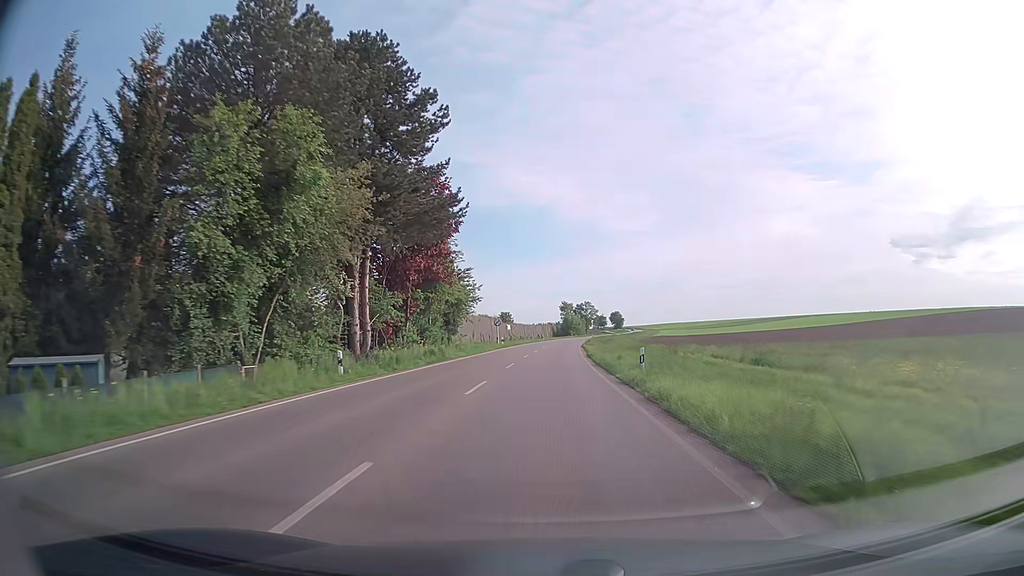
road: secondary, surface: asphalt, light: Day
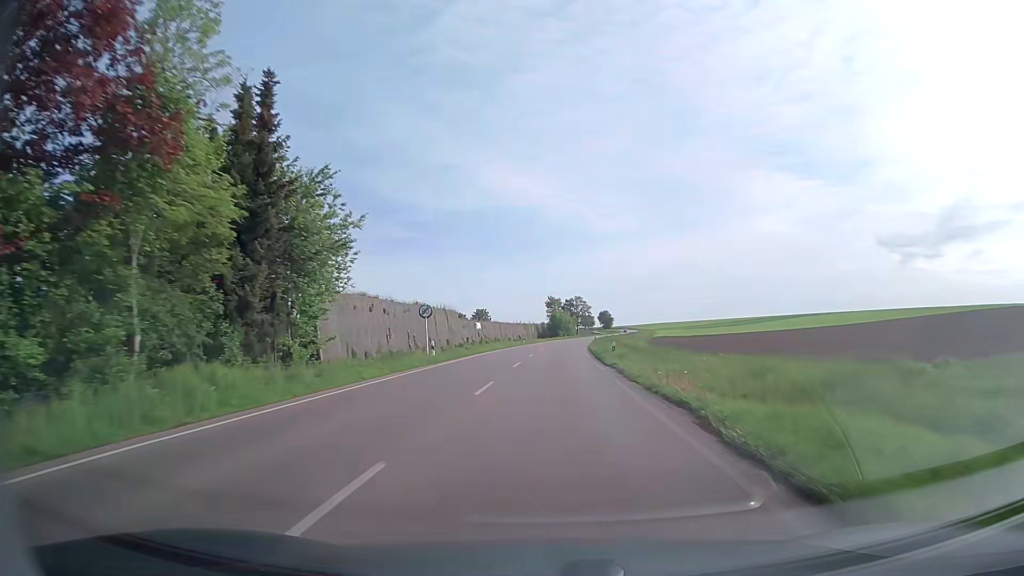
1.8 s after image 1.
(+0.5, +36.5) m; +1°
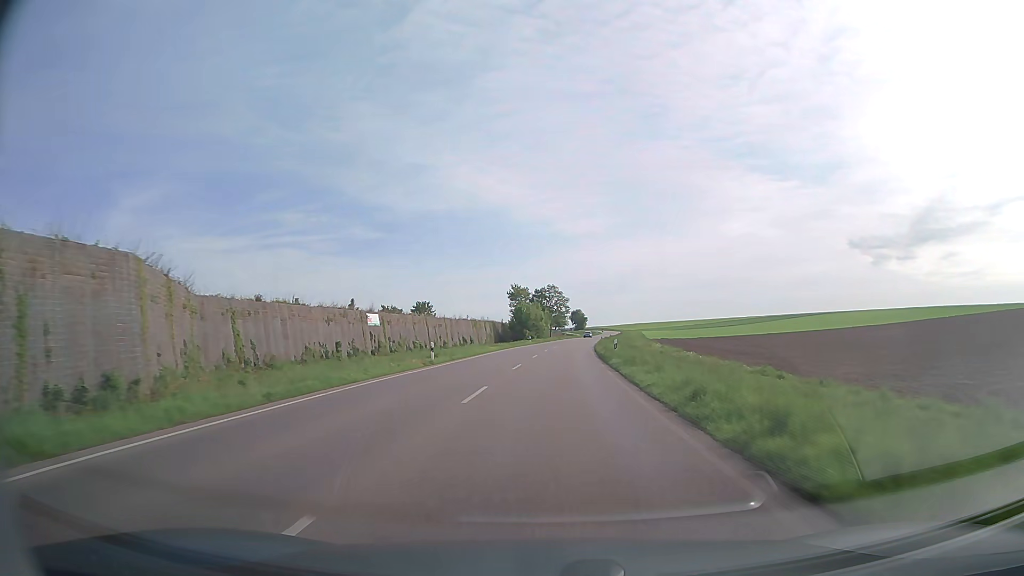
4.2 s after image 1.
(+1.3, +50.8) m; +3°
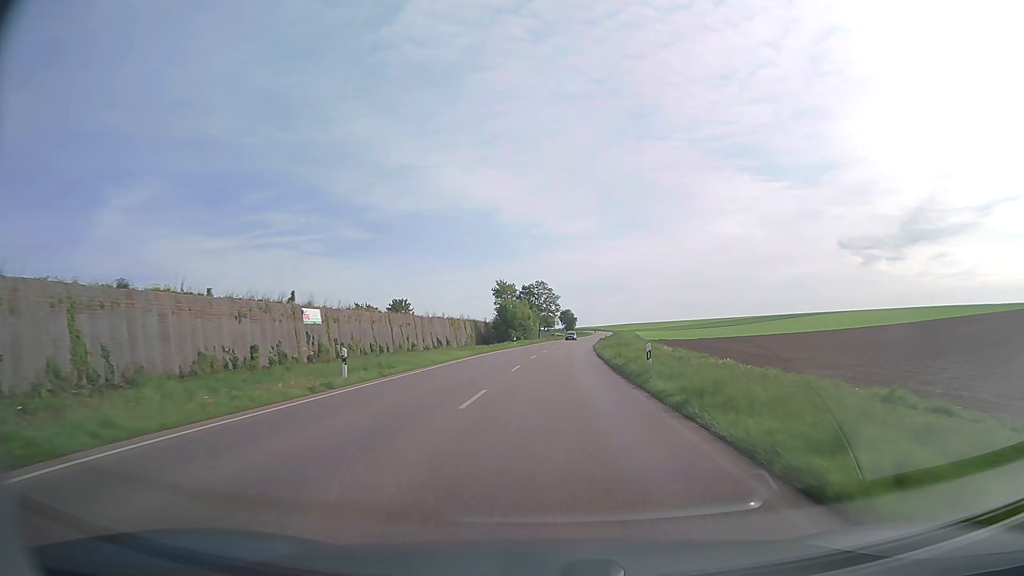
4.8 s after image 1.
(+0.1, +13.1) m; +1°
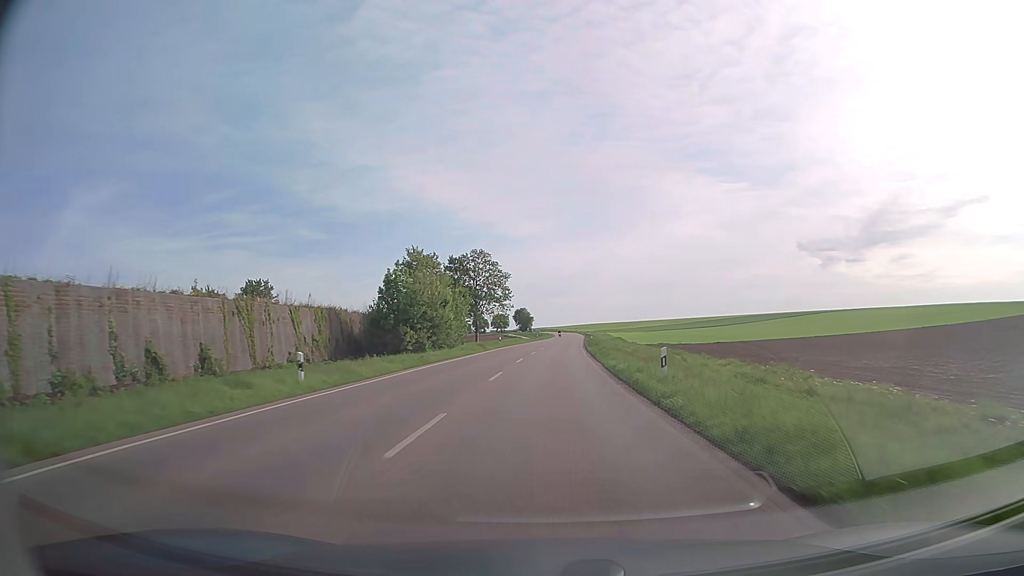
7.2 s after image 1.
(+1.8, +53.6) m; +4°
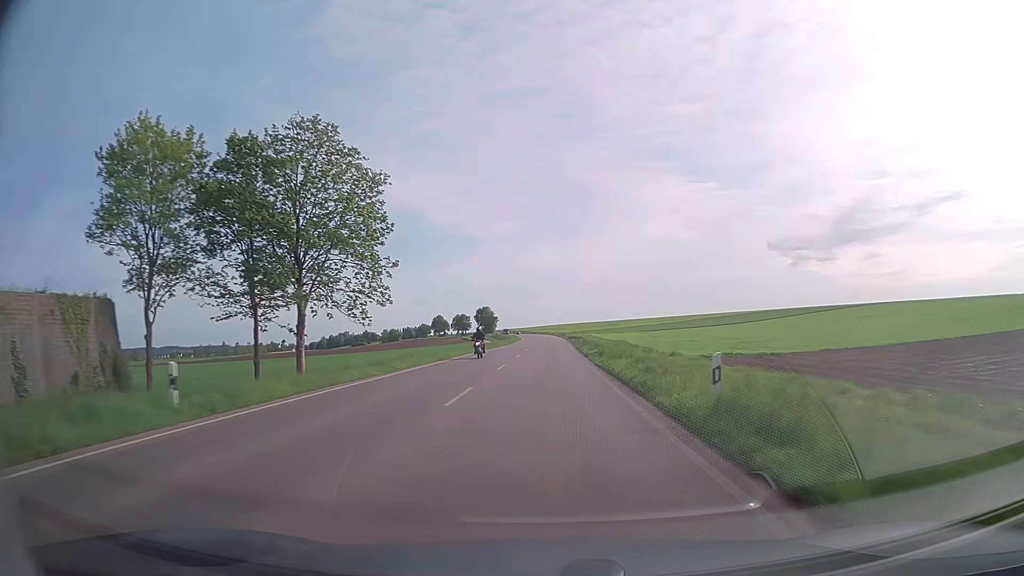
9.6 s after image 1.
(+1.6, +55.6) m; +3°
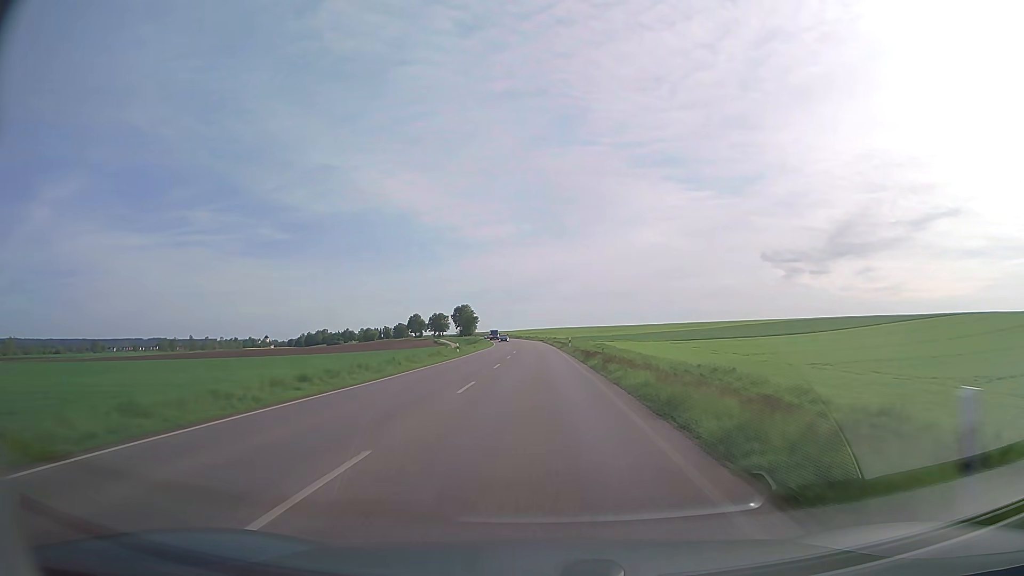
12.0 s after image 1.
(+0.8, +57.2) m; +1°
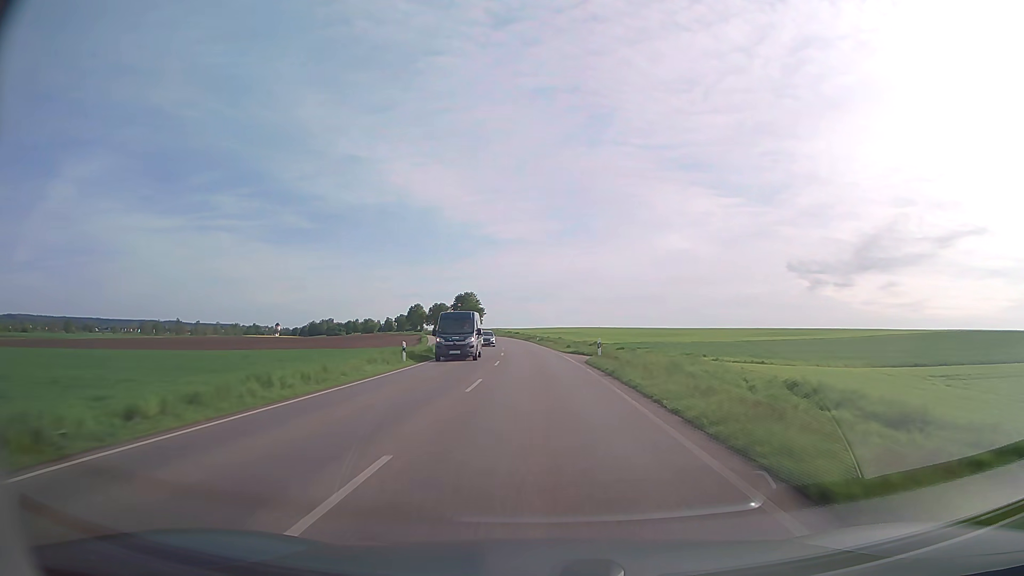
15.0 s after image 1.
(-1.0, +73.2) m; -2°
(0, +10) (0, +20) (0, +30) (-1, +40) (-1, +50) (-2, +60) (-2, +70) (-3, +80) (-4, +90) (-5, +100) m
